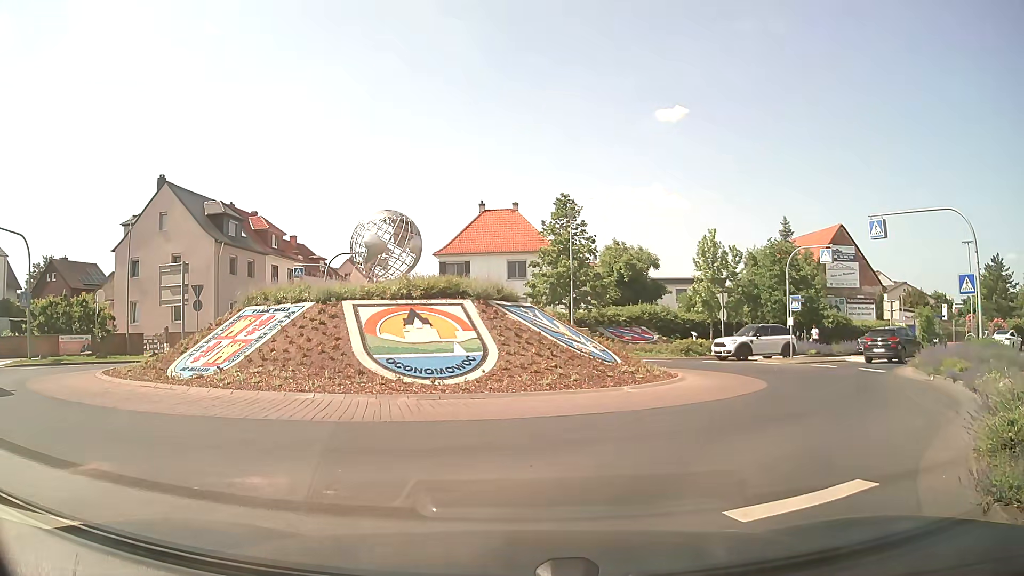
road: unclassified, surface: asphalt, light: Day
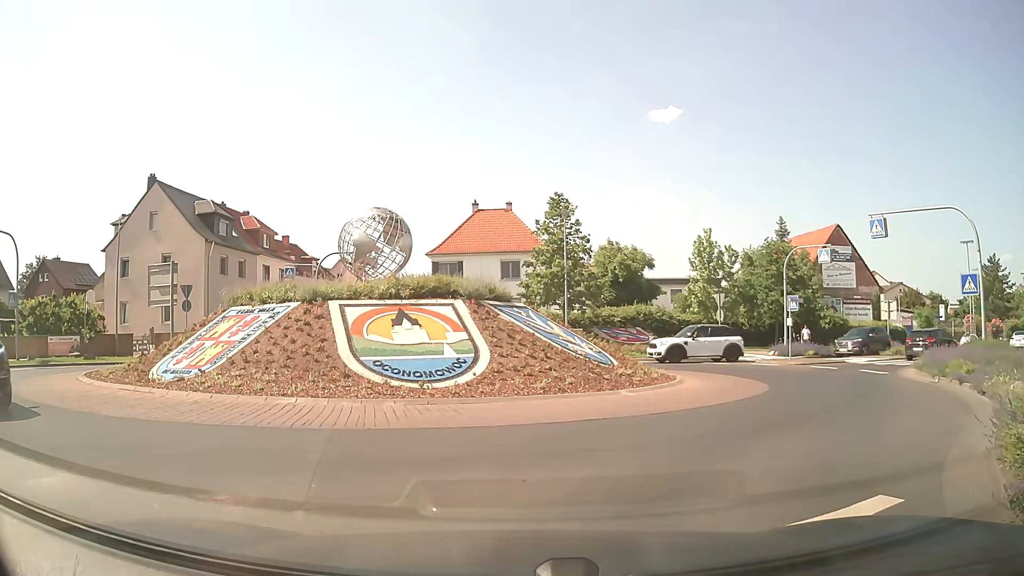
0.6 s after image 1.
(0.0, +0.5) m; 0°
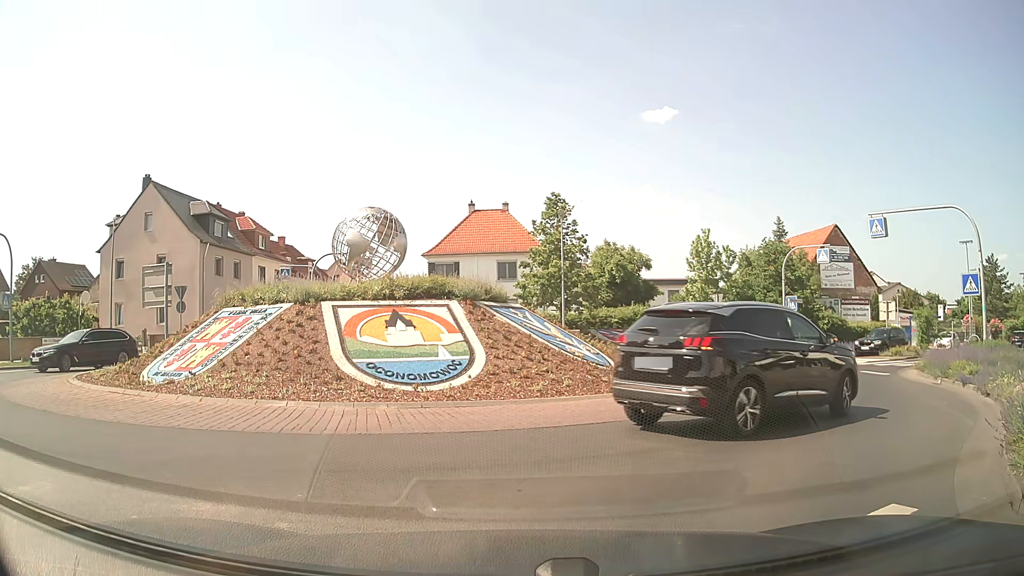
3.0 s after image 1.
(0.0, +0.3) m; 0°
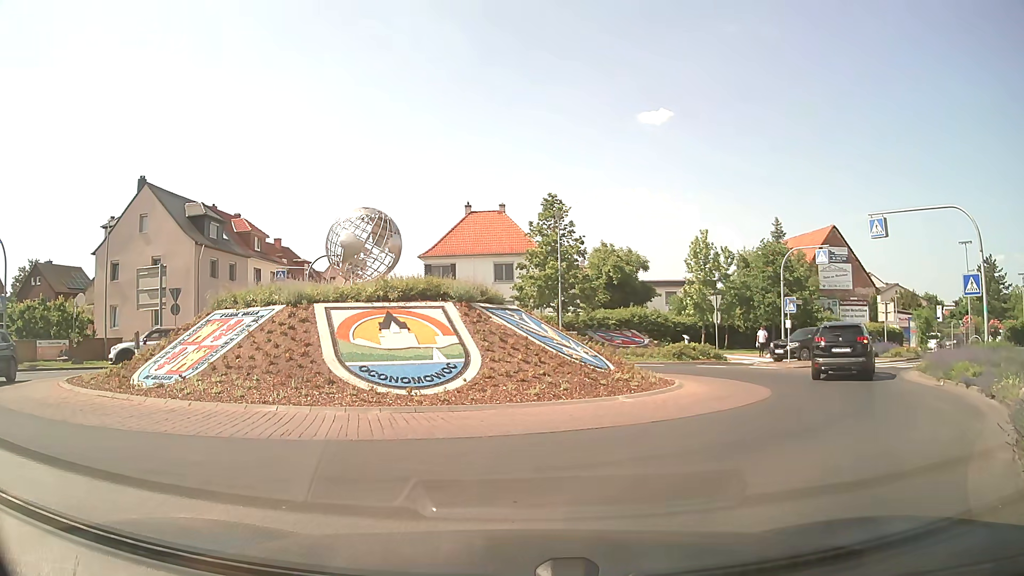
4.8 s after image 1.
(0.0, +0.3) m; 0°
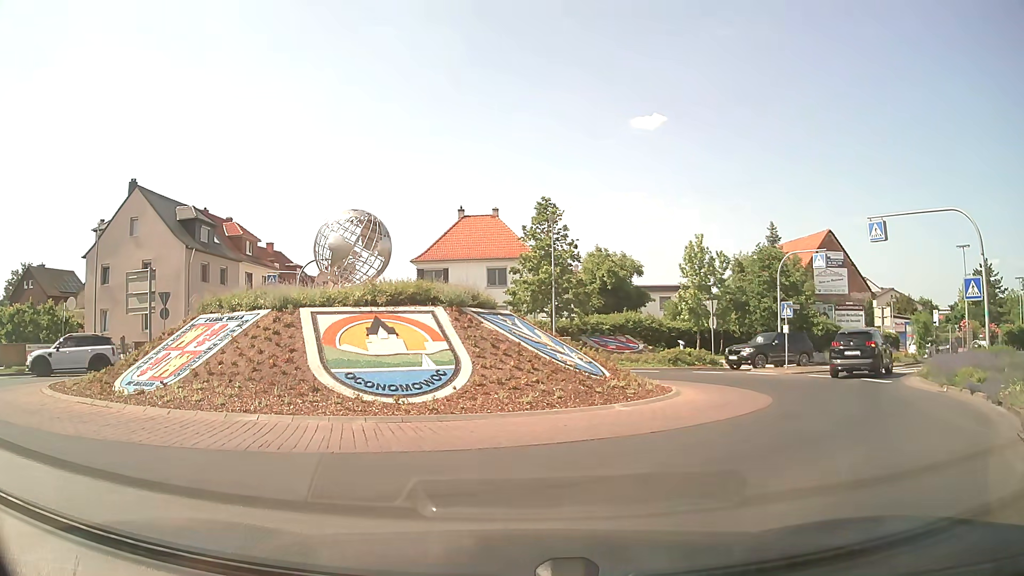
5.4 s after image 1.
(0.0, +0.6) m; 0°
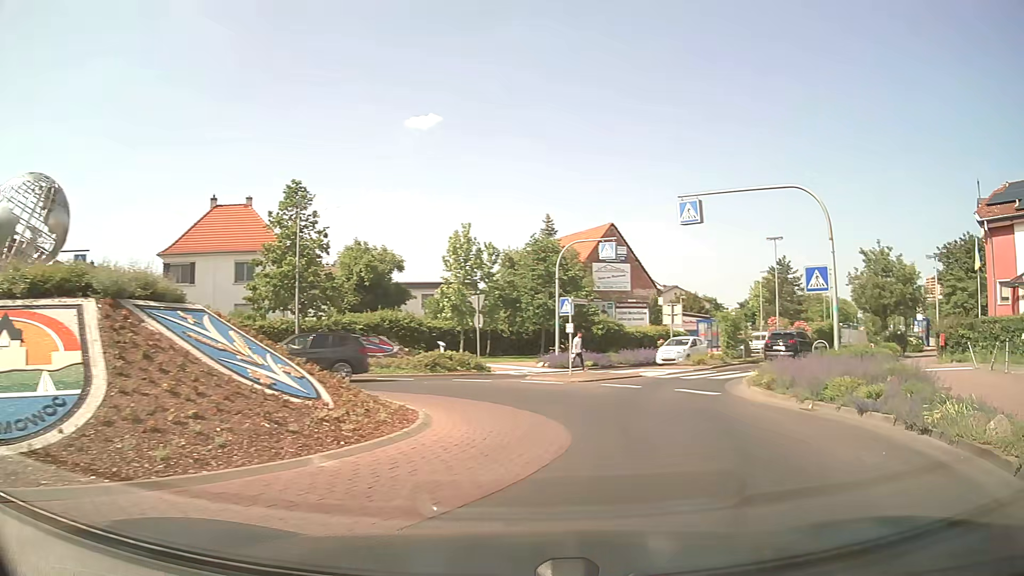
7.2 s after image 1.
(+0.7, +5.1) m; +19°
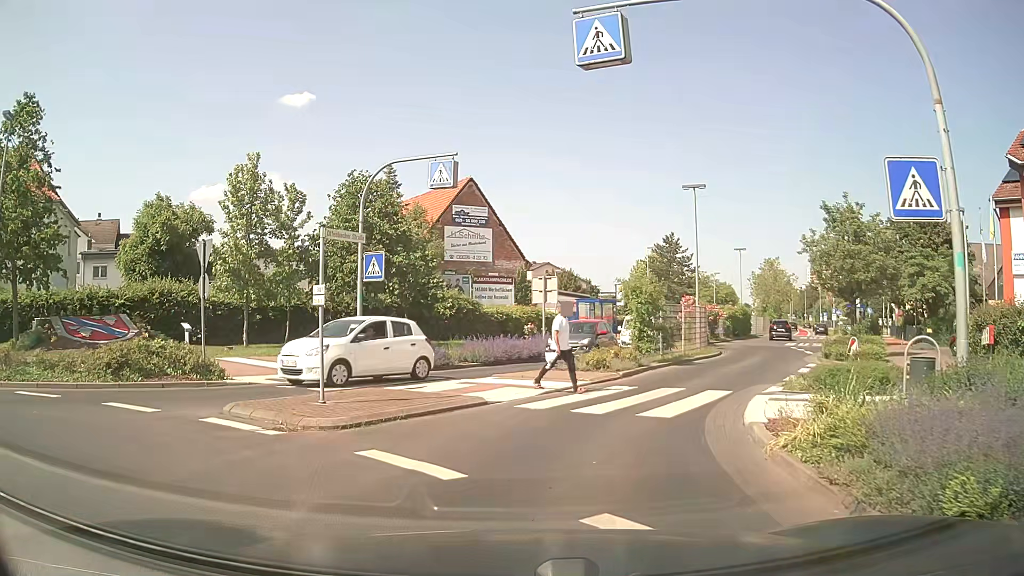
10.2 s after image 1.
(+2.2, +12.5) m; +10°
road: secondary
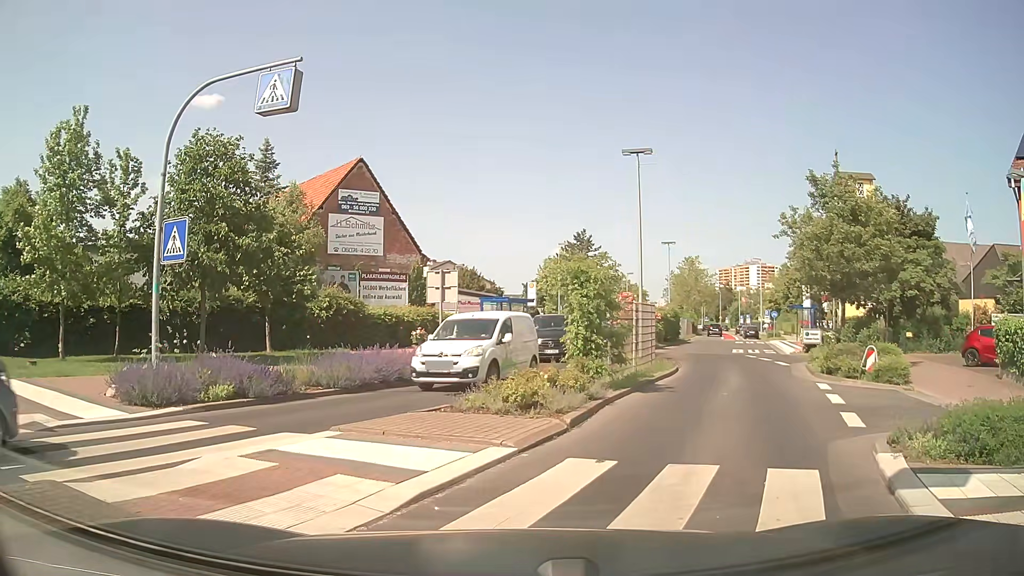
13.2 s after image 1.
(+0.3, +7.0) m; +6°
(+3, +10) (+6, +19) (+9, +28) (+12, +38) (+15, +48) (+18, +57) (+22, +66) (+25, +76) (+28, +85) (+31, +95) m
